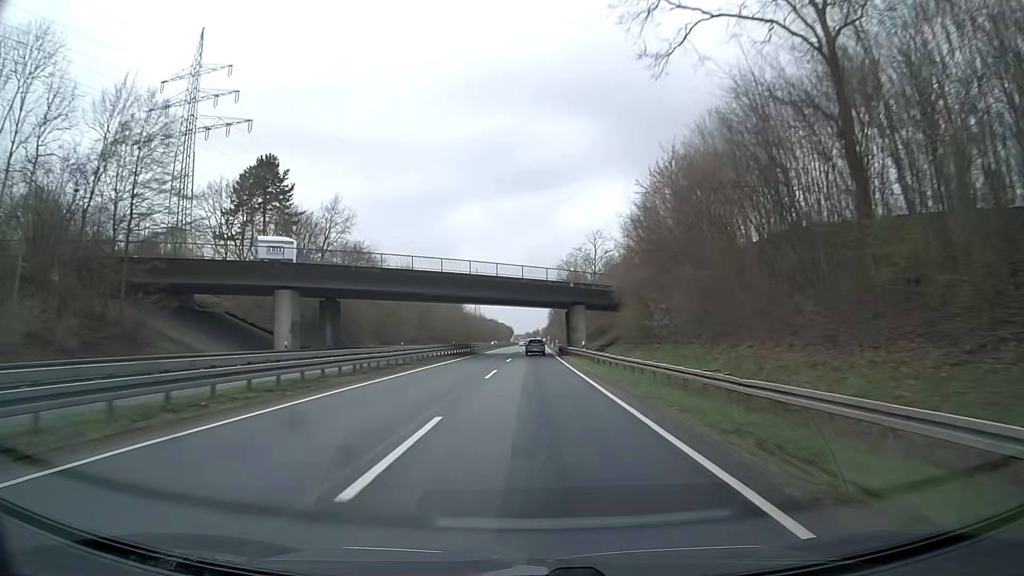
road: trunk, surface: asphalt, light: Day
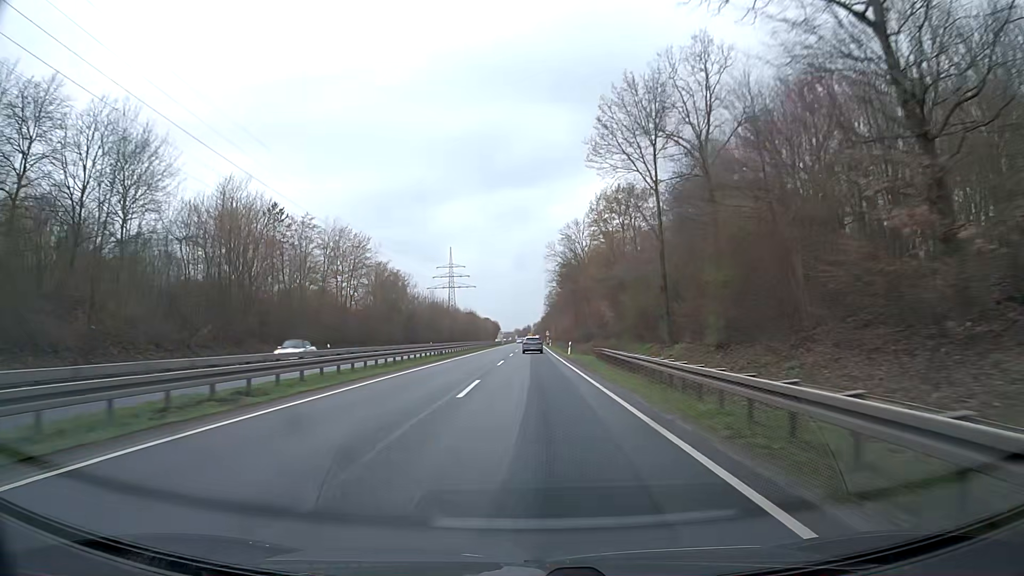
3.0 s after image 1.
(+0.8, +80.2) m; +1°
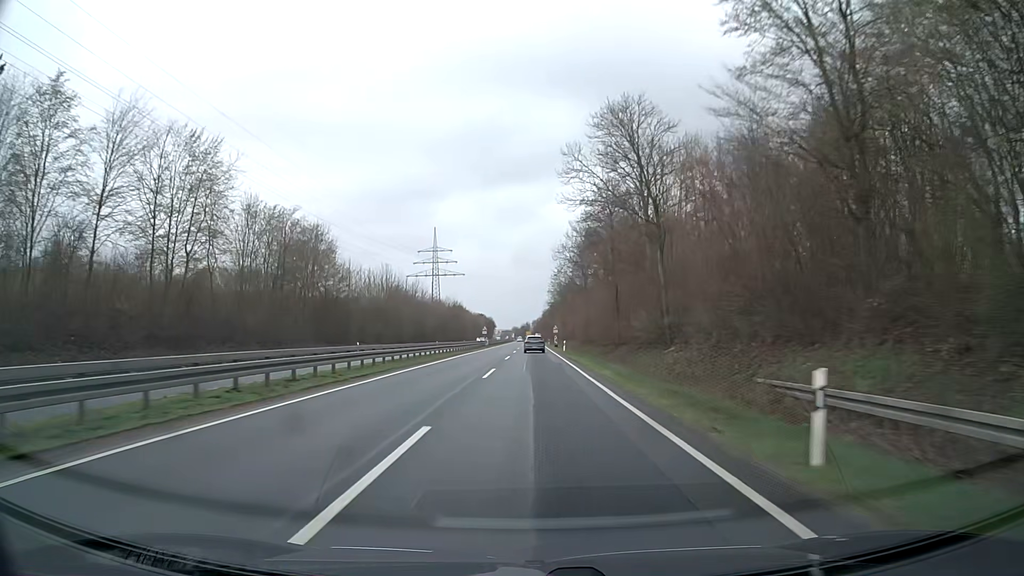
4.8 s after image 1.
(-0.2, +47.1) m; 0°
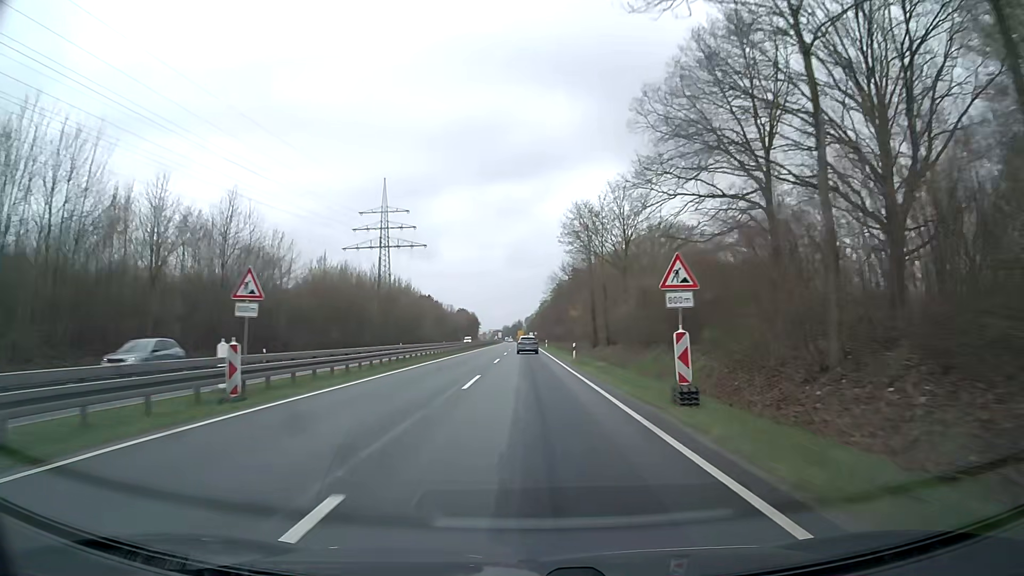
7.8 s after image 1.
(-0.1, +76.4) m; 0°
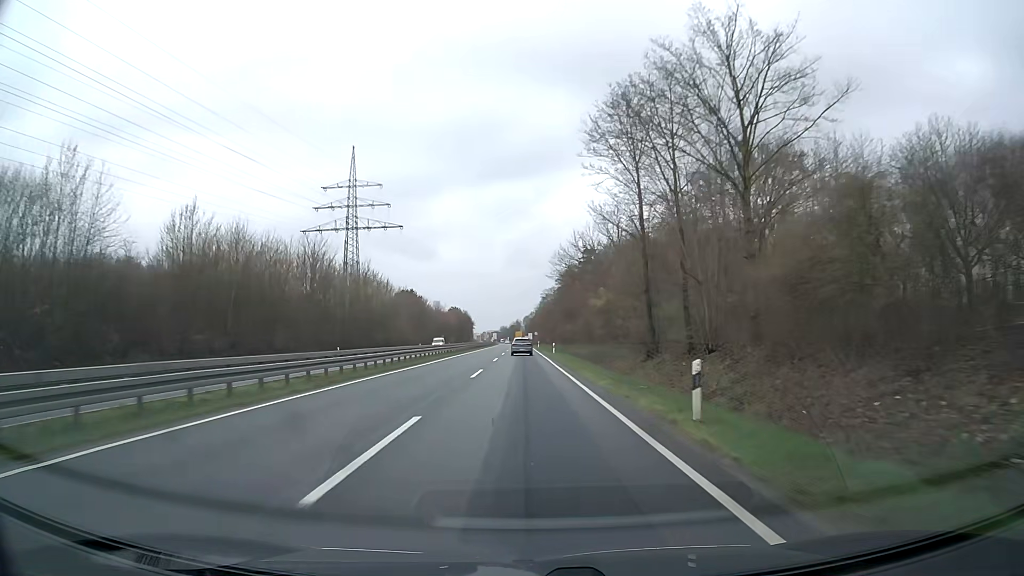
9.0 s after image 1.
(0.0, +30.1) m; 0°
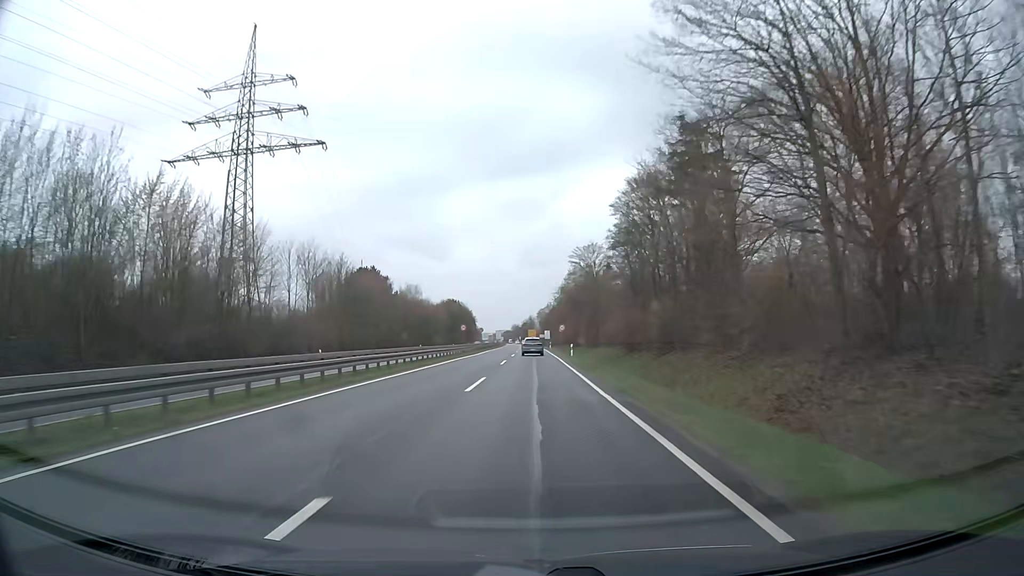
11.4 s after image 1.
(-0.5, +59.8) m; -1°
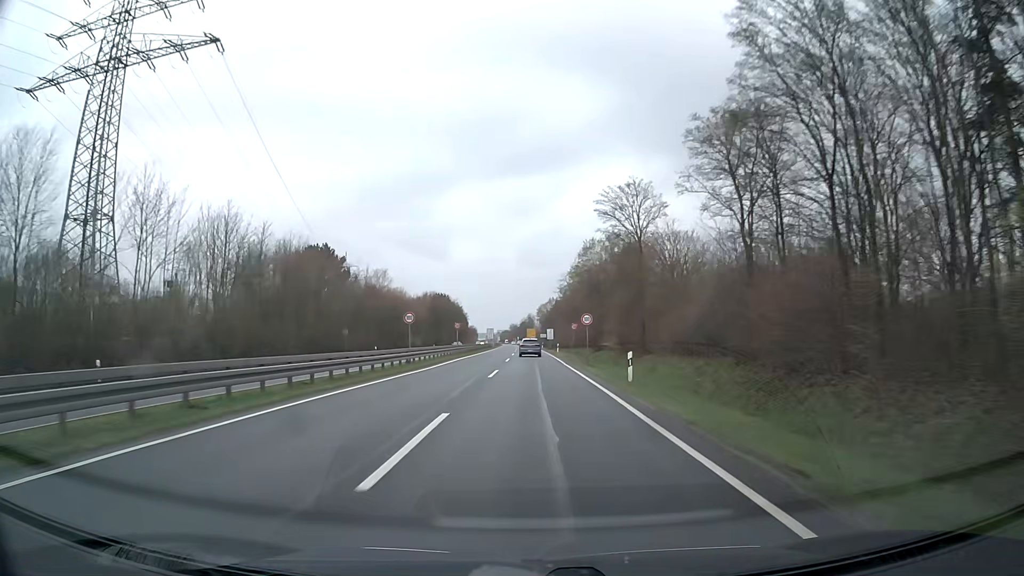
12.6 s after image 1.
(0.0, +29.6) m; 0°
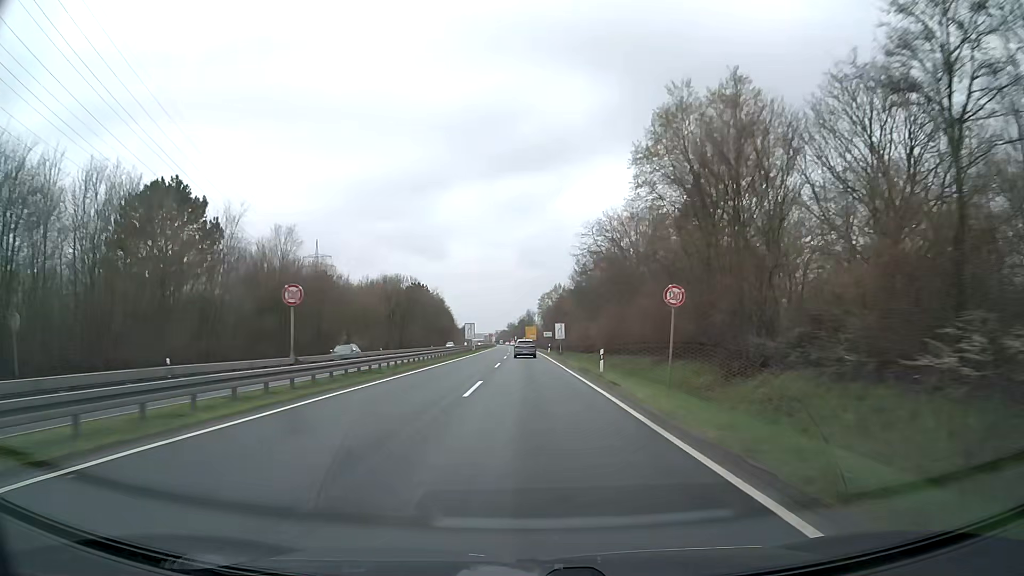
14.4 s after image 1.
(+0.2, +43.9) m; 0°
(0, +10) (0, +20) (0, +30) (0, +40) (0, +50) (0, +60) (-1, +70) (-1, +80) (-1, +90) (-1, +100) m
